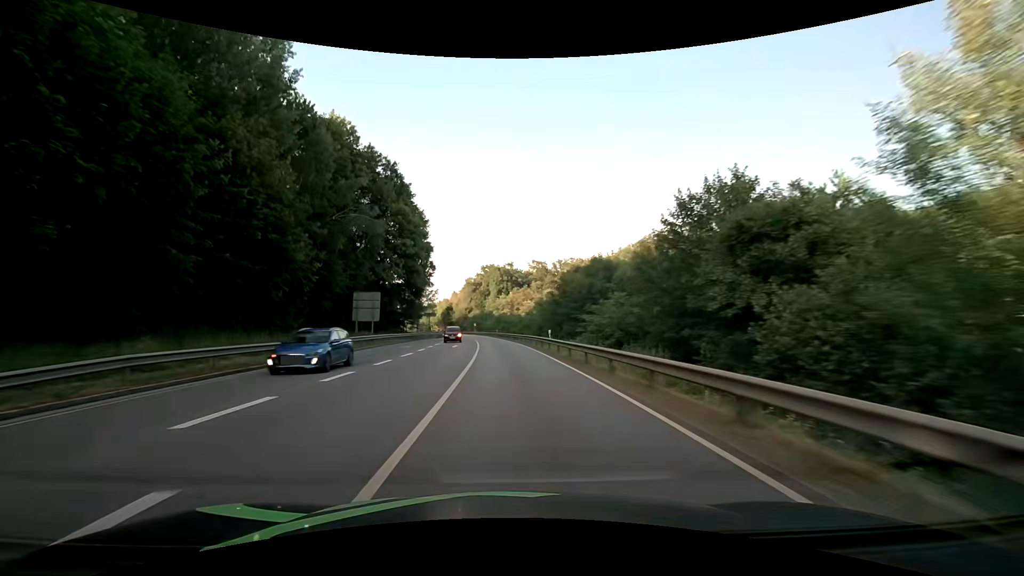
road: primary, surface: asphalt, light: Day
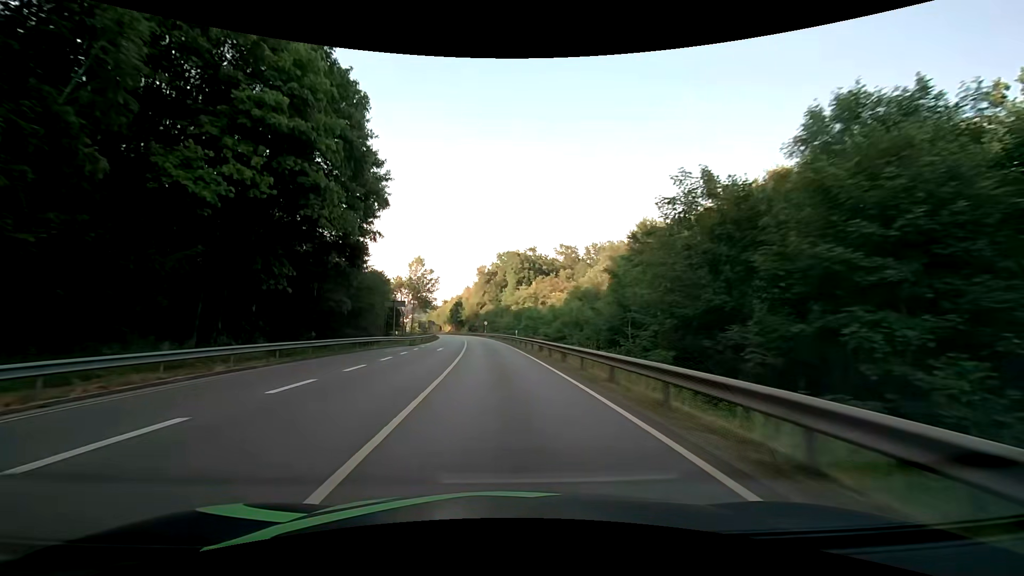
(-0.6, +38.3) m; -2°
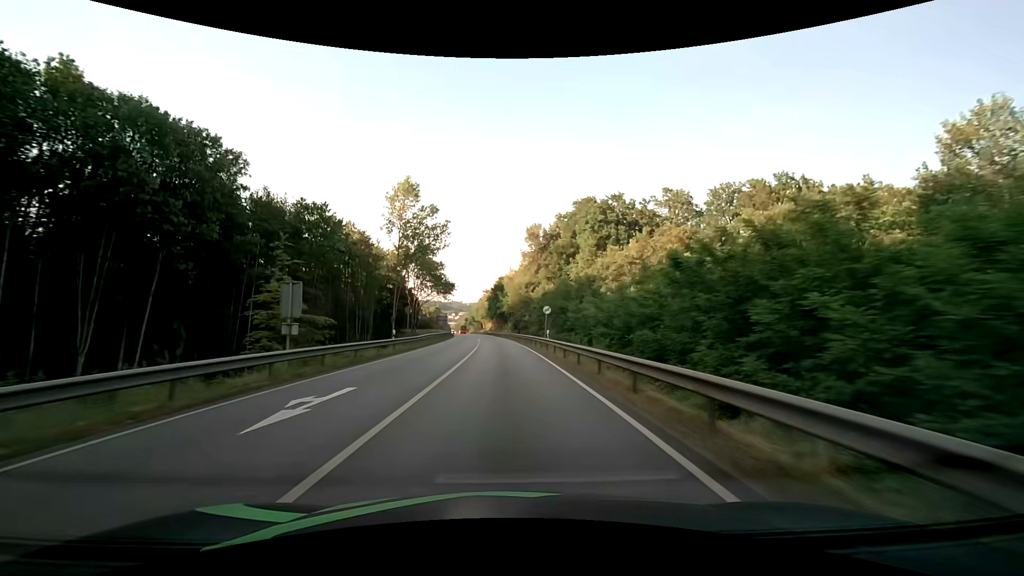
(-3.1, +61.8) m; -6°
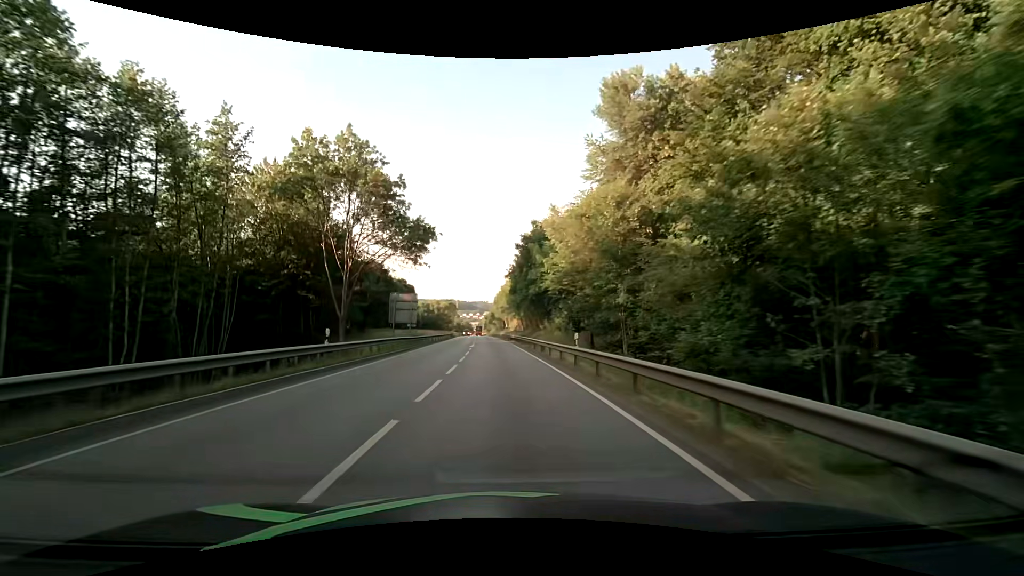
(-1.8, +60.0) m; -3°
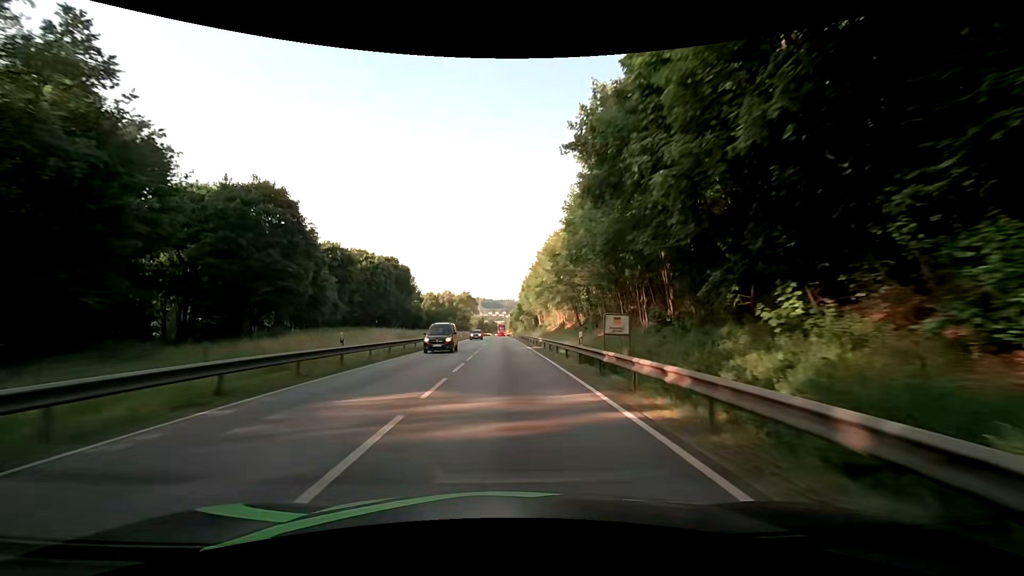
(-1.6, +47.8) m; -4°
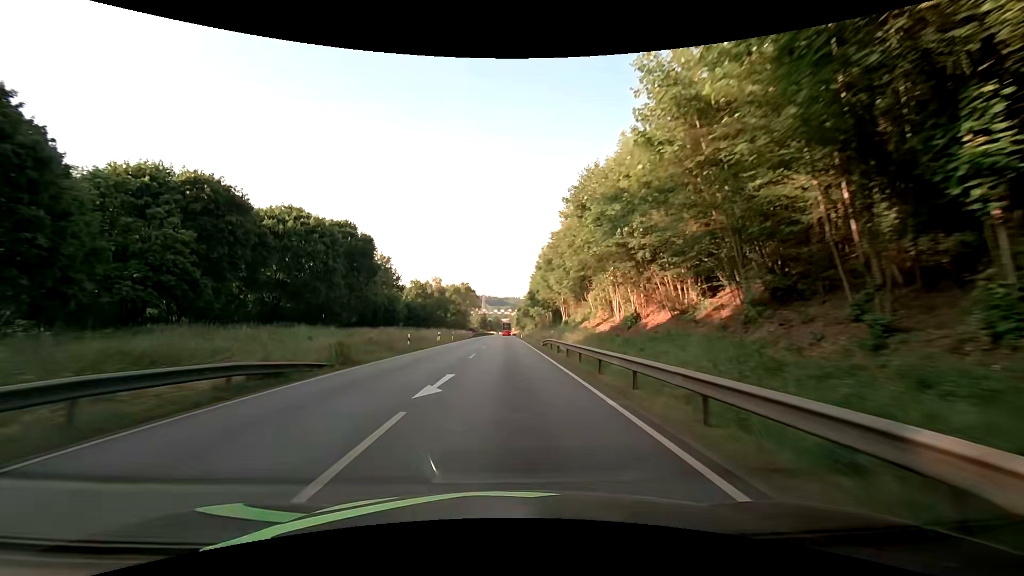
(0.0, +35.8) m; 0°
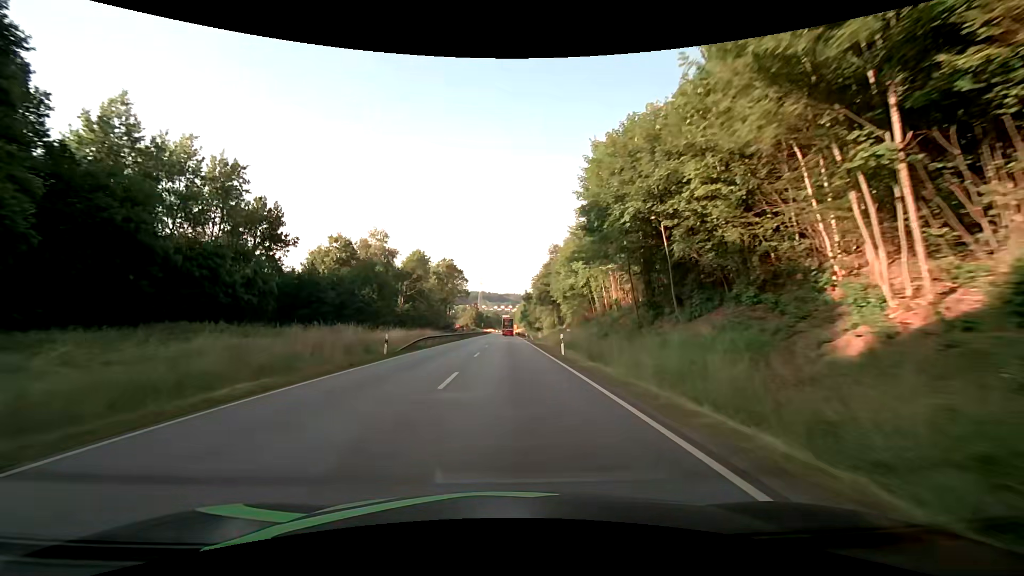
(-0.2, +60.1) m; 0°
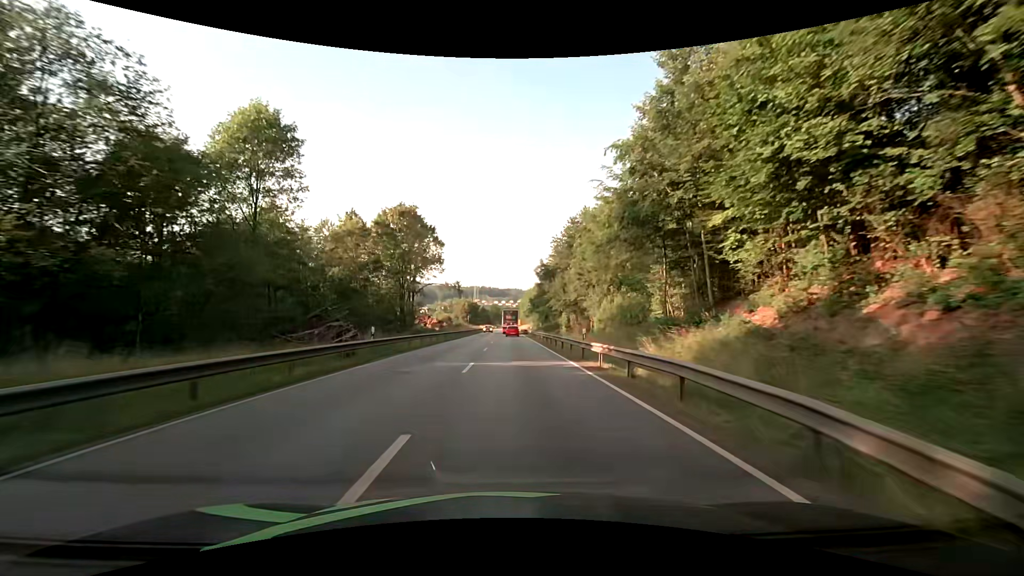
(-0.3, +55.1) m; 0°
(0, +10) (0, +20) (0, +30) (0, +40) (0, +50) (0, +60) (0, +70) (0, +80) (0, +90) (0, +100) m
